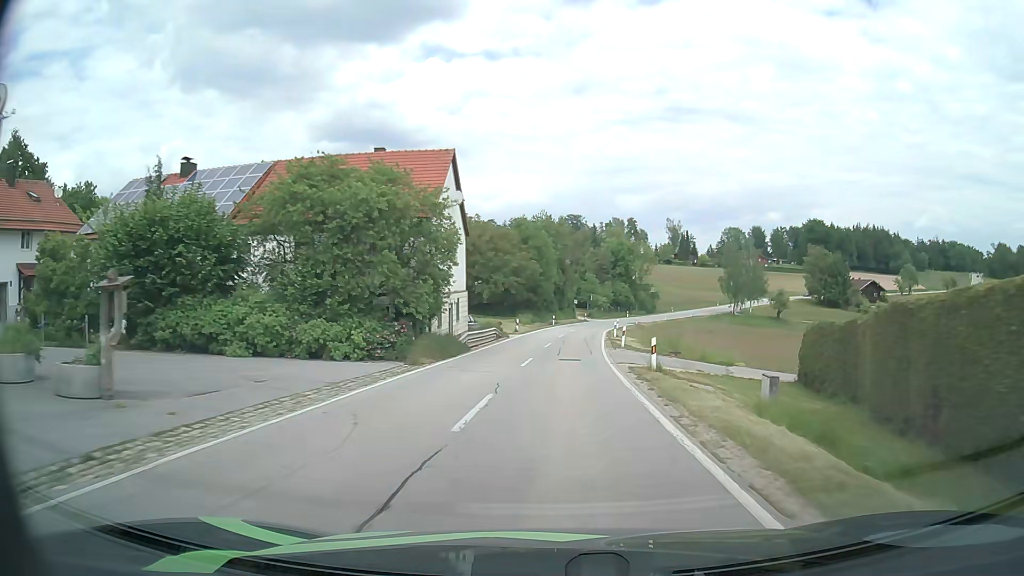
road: secondary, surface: asphalt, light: Day
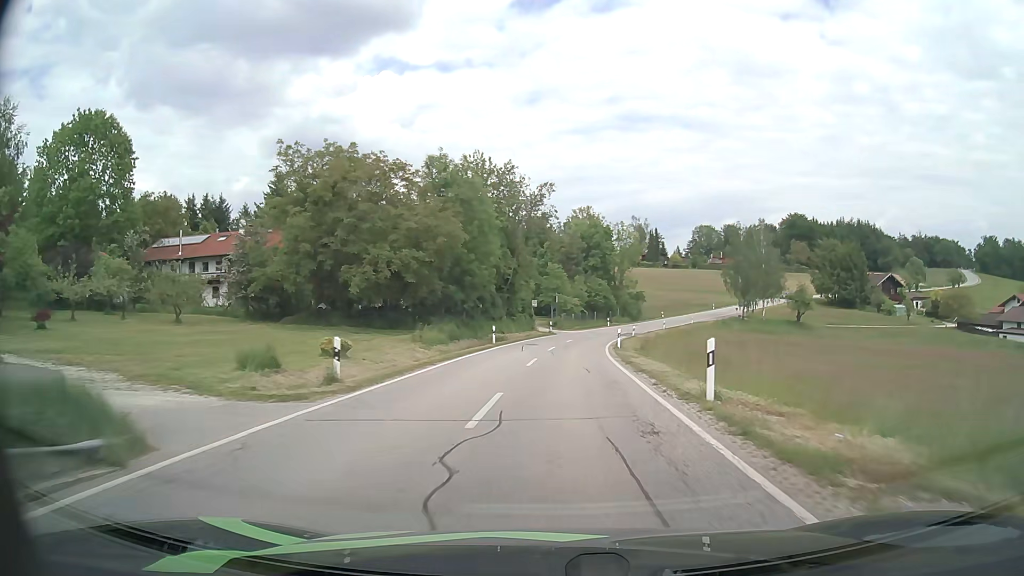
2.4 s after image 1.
(+1.1, +35.4) m; +3°
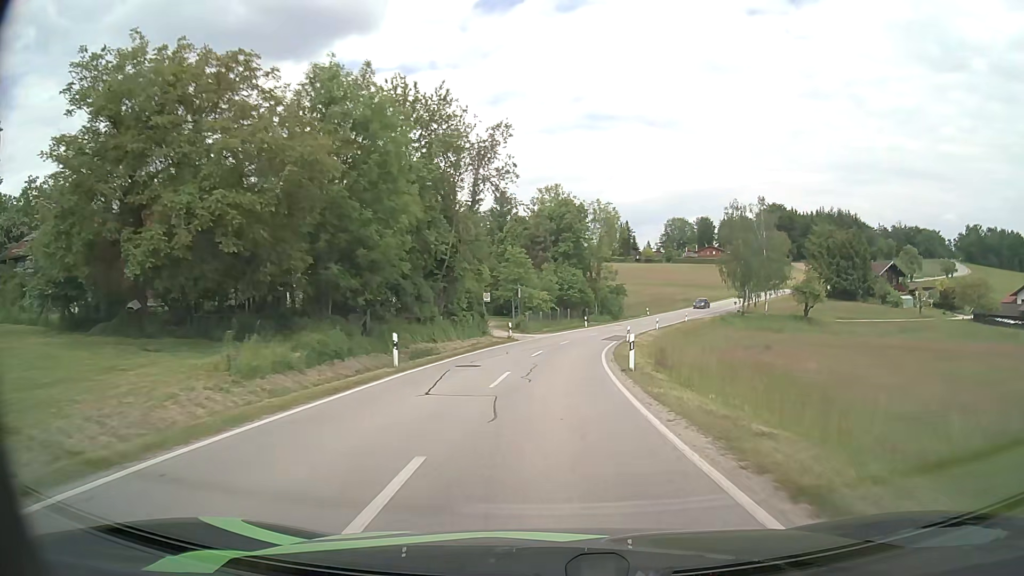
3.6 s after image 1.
(+0.5, +17.5) m; +3°
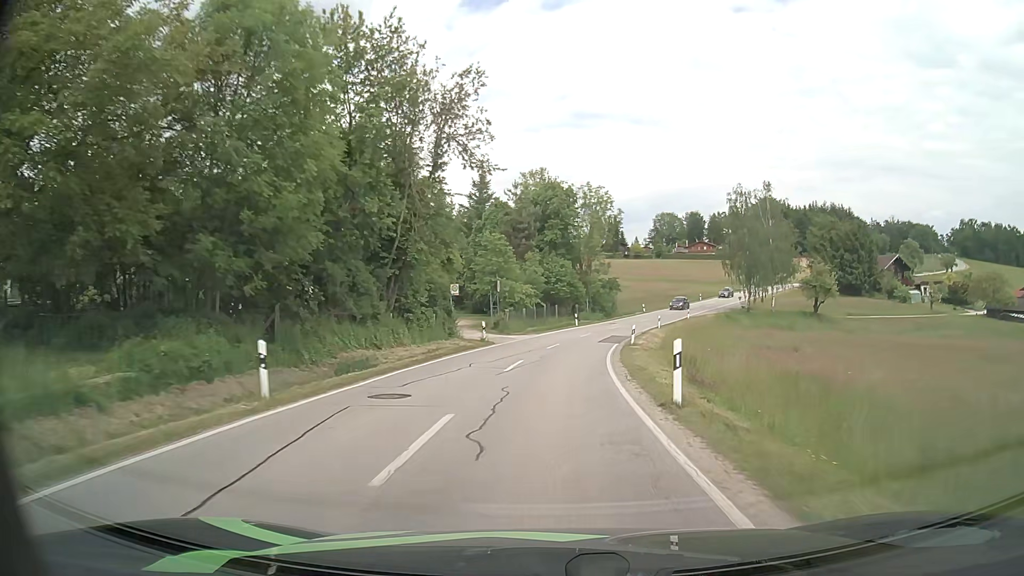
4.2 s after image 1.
(+0.1, +8.7) m; +1°
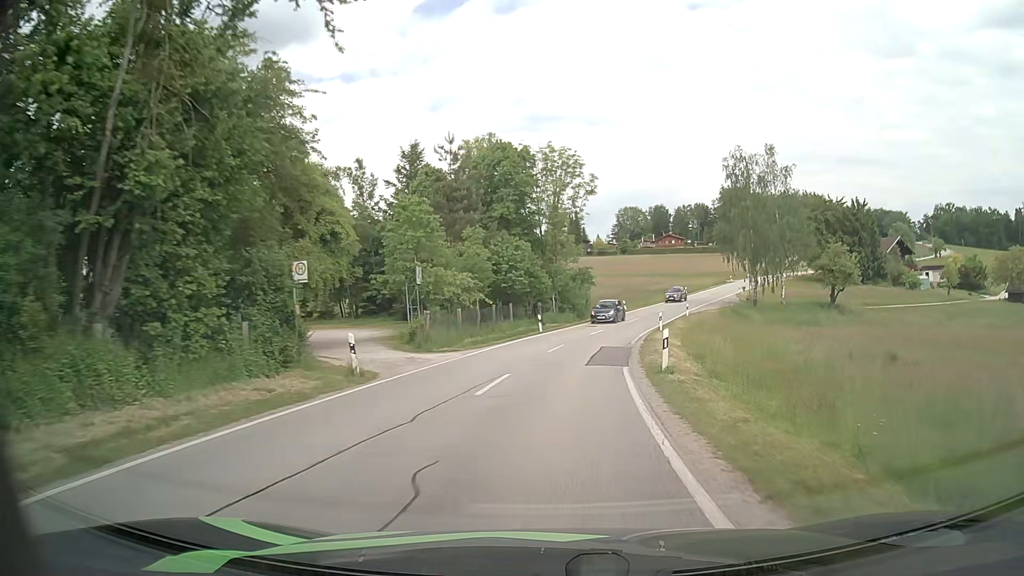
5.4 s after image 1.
(+0.5, +17.2) m; +3°
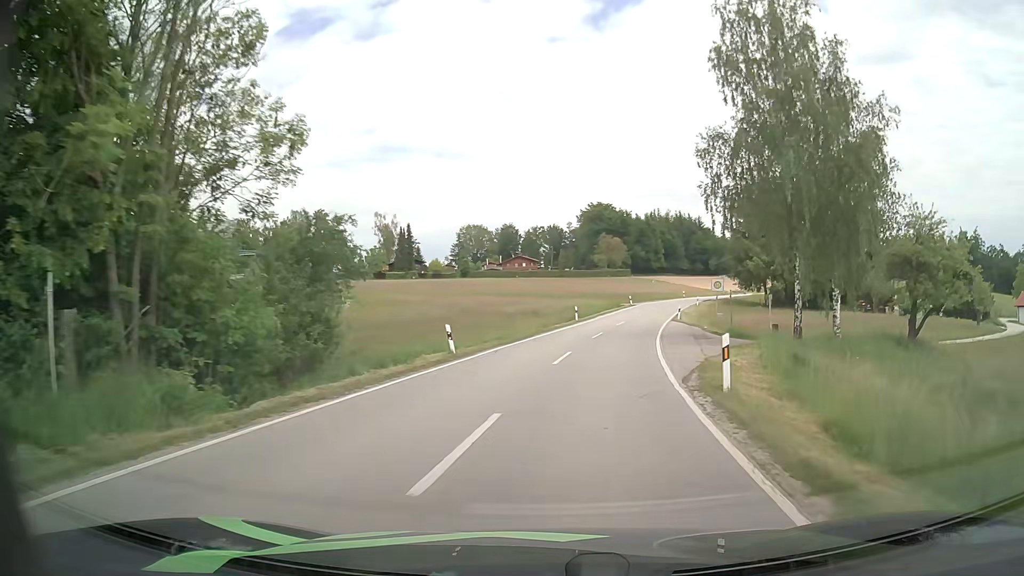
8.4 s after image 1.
(+4.6, +41.6) m; +13°
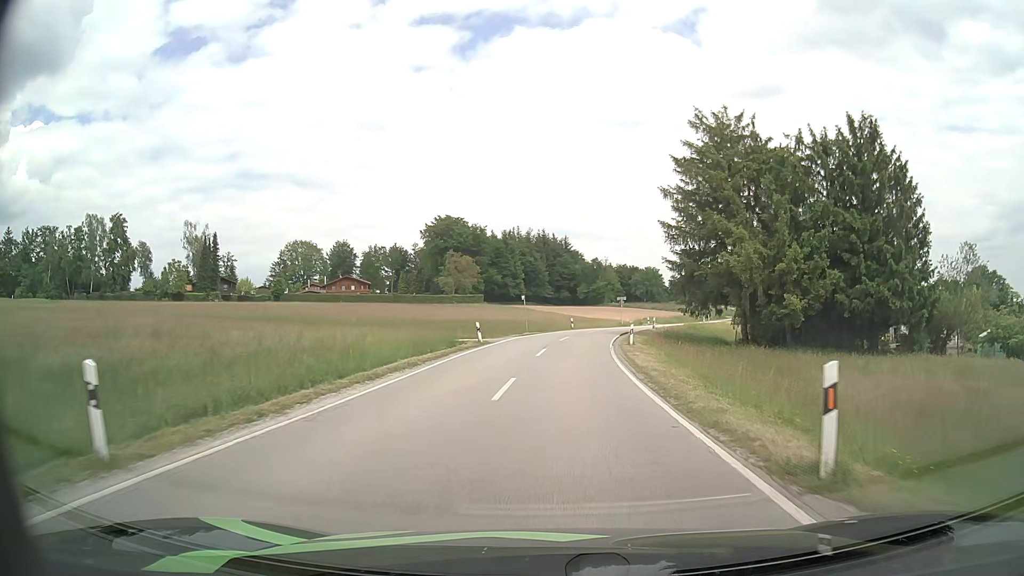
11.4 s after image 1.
(+4.8, +40.3) m; +12°
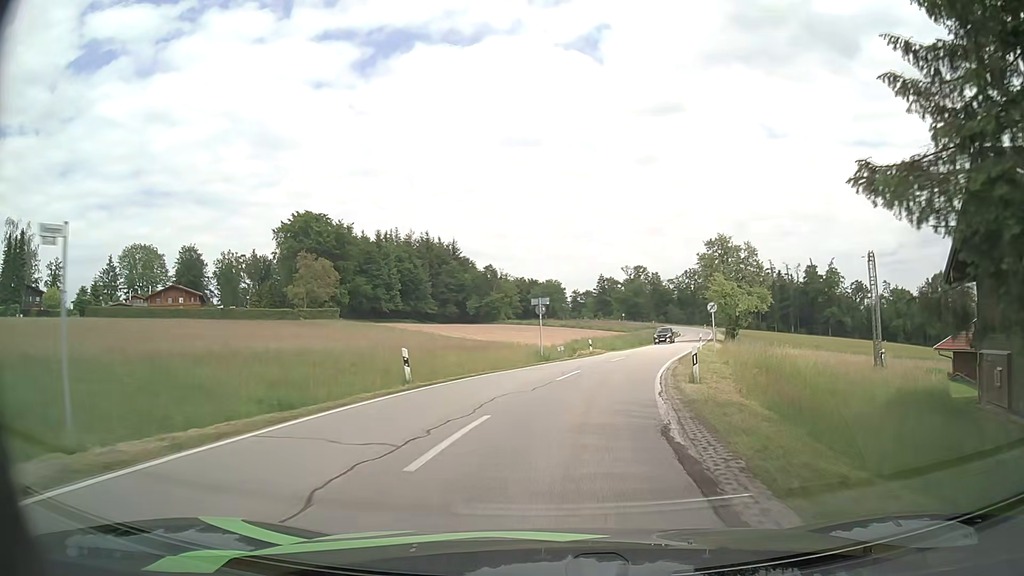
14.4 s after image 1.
(+2.7, +40.7) m; +9°
(0, +10) (+2, +20) (+4, +30) (+6, +39) (+9, +49) (+12, +59) (+15, +68) (+17, +78) (+20, +87) (+23, +97) m
